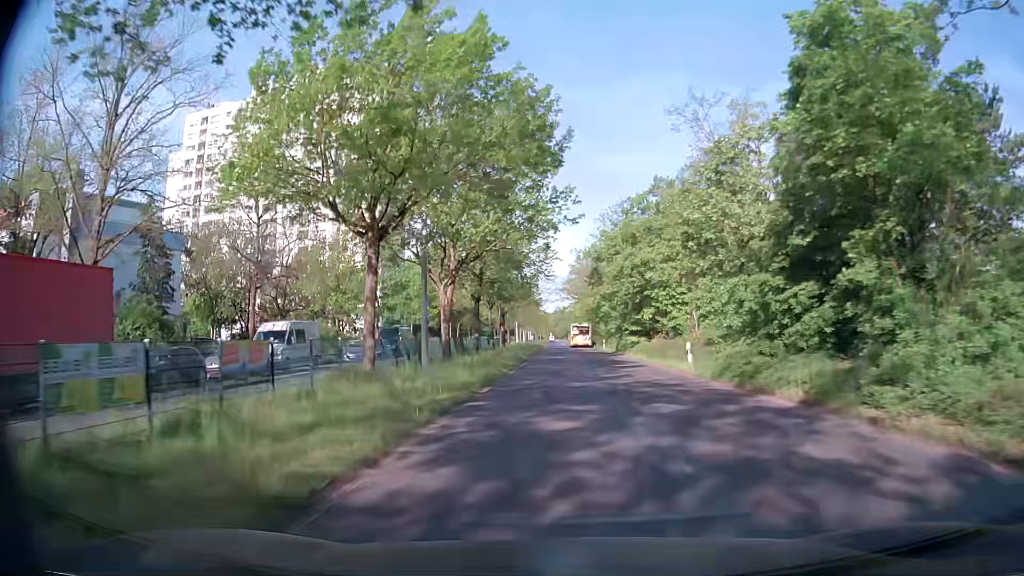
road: secondary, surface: asphalt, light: Day
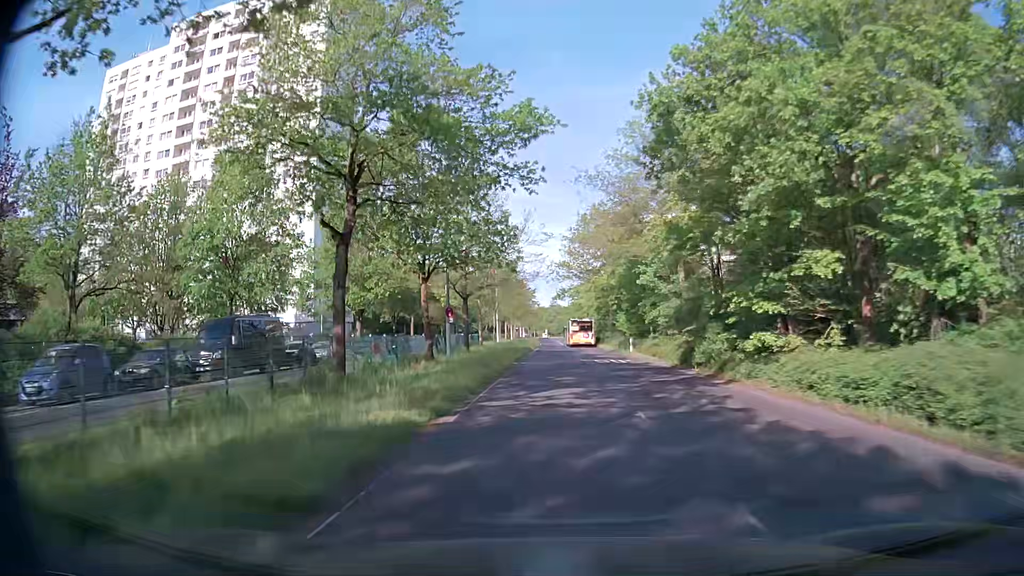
(0.0, +30.6) m; 0°
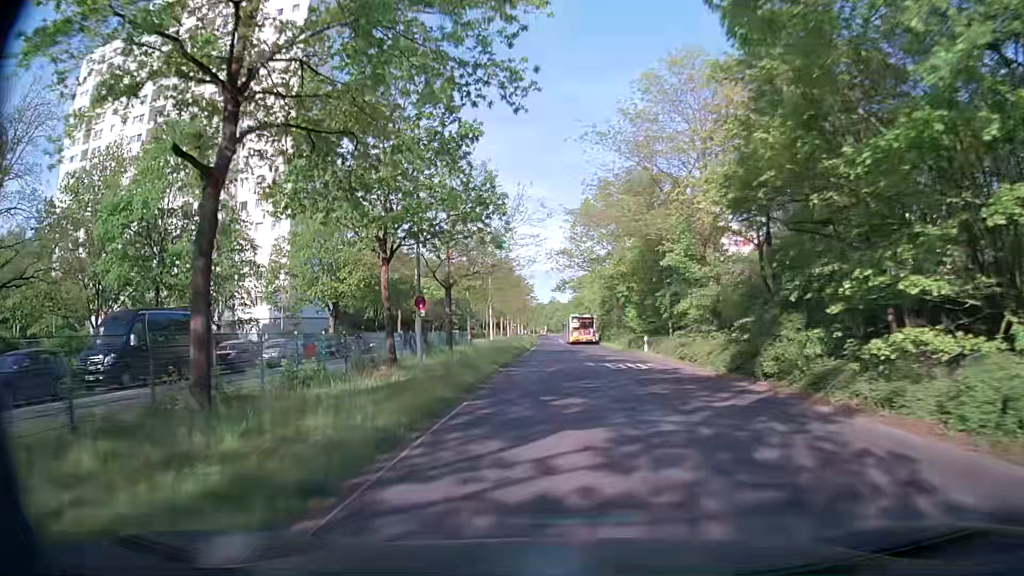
(0.0, +7.7) m; -1°
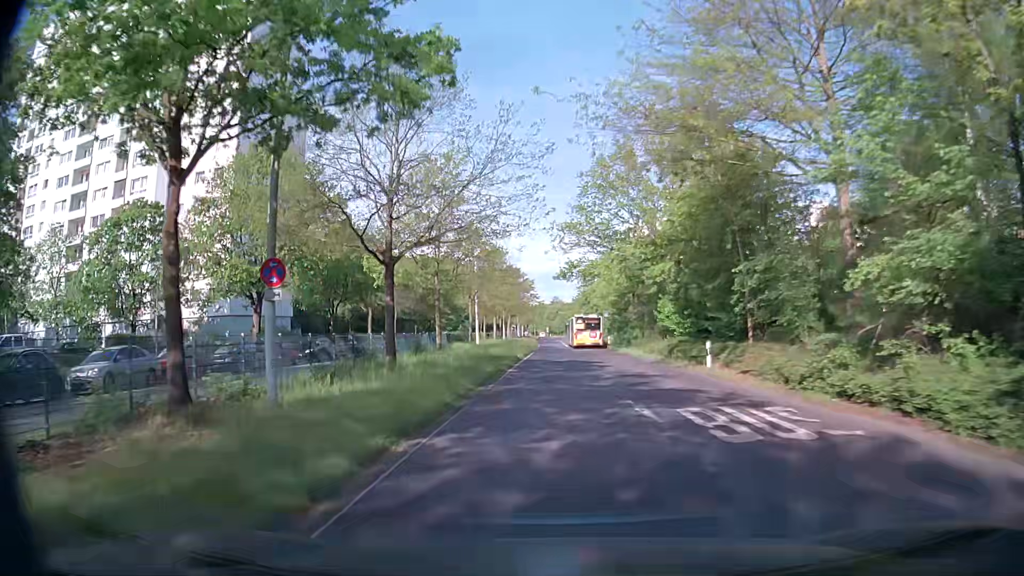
(+0.2, +15.3) m; +1°
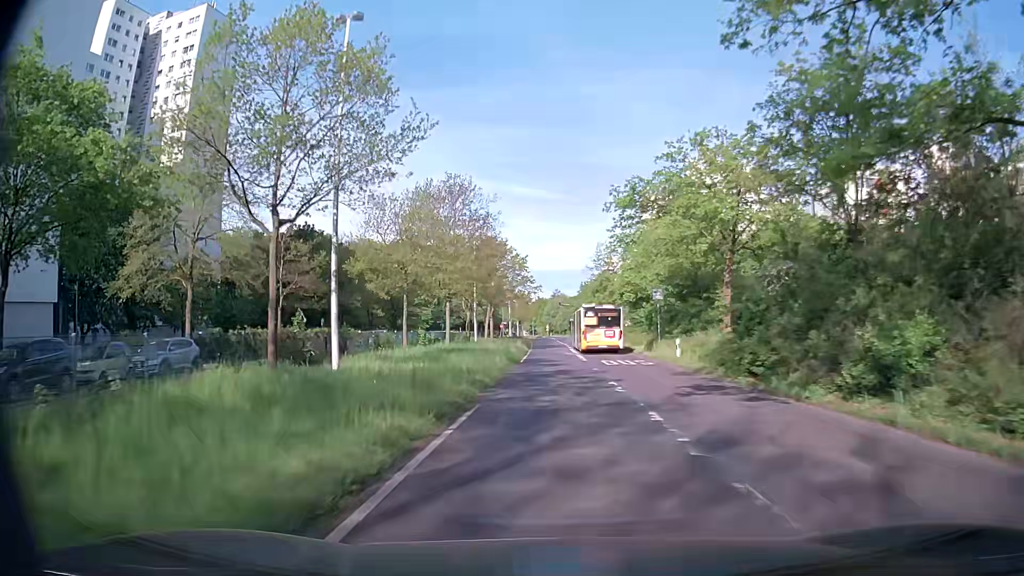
(0.0, +38.2) m; -1°
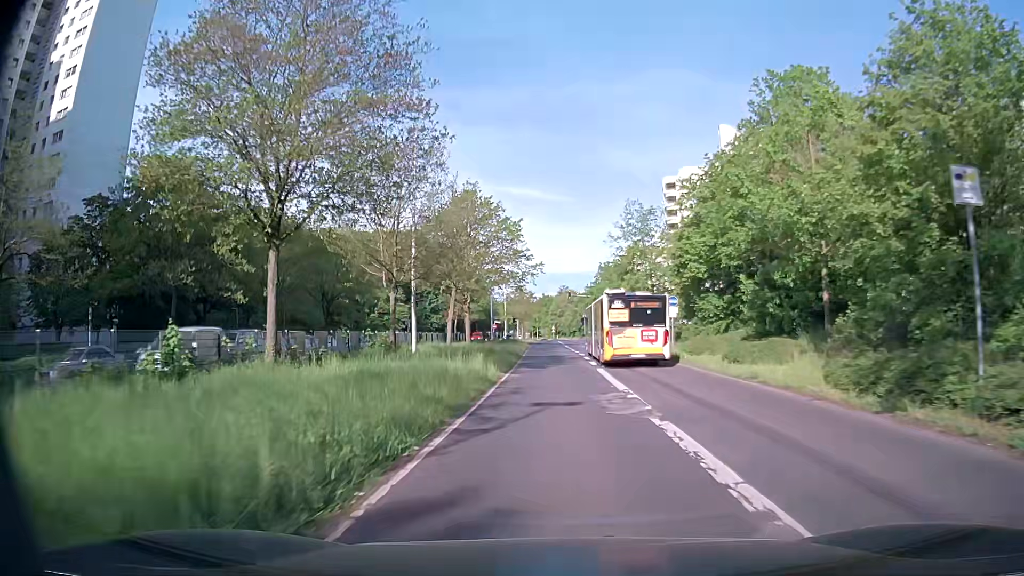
(+0.1, +30.6) m; -1°
(0, +10) (0, +20) (0, +30) (0, +40) (0, +50) (0, +60) (0, +70) (0, +80) (0, +90) (0, +100) m
